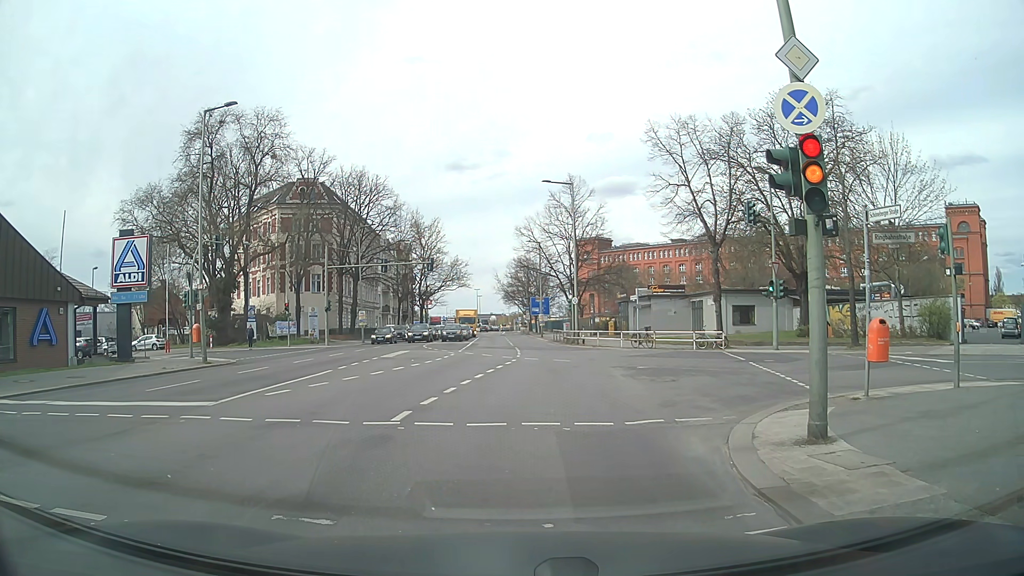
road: secondary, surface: asphalt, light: Day
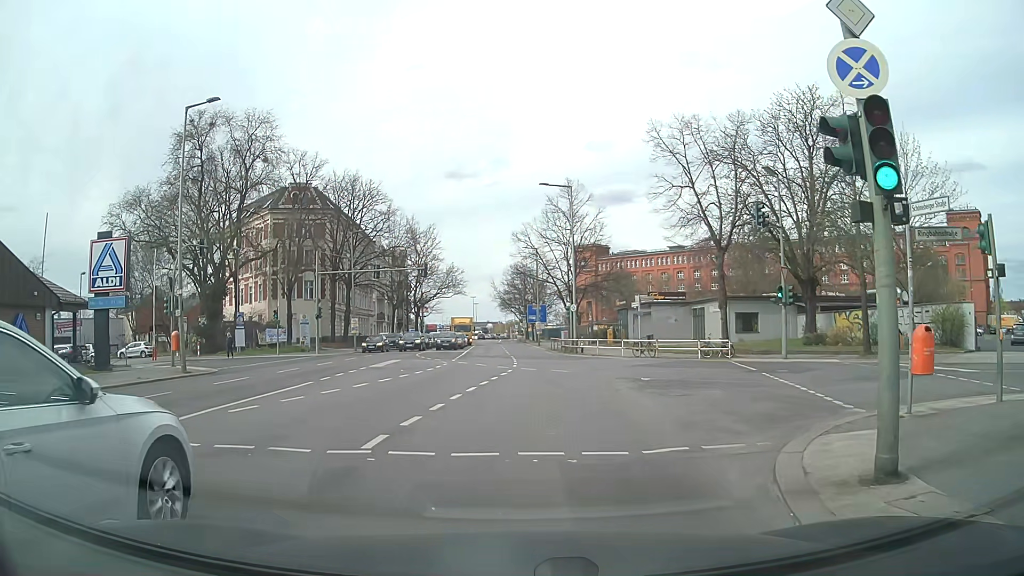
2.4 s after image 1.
(0.0, +1.8) m; -2°
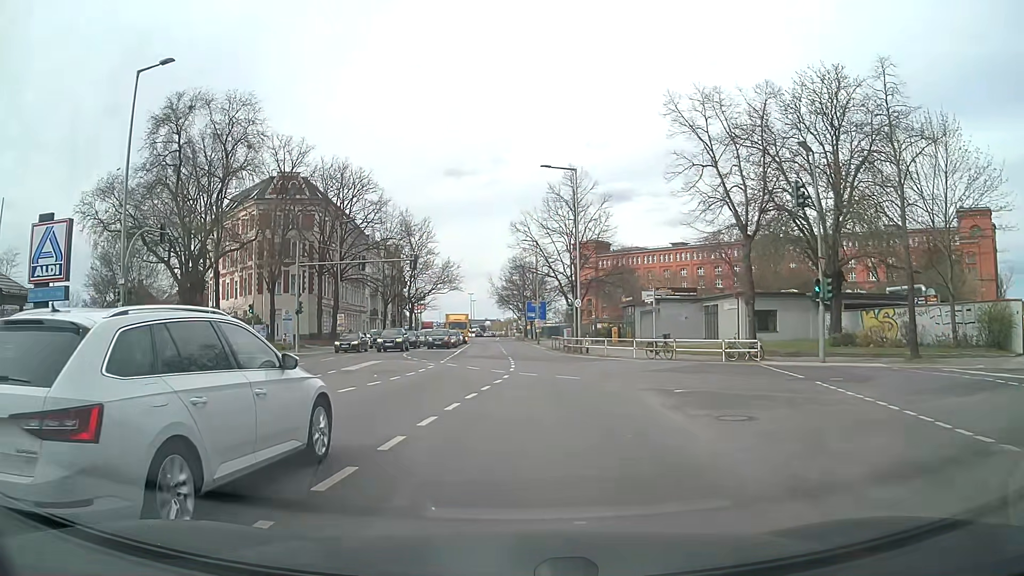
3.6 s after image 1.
(+0.1, +4.5) m; +1°
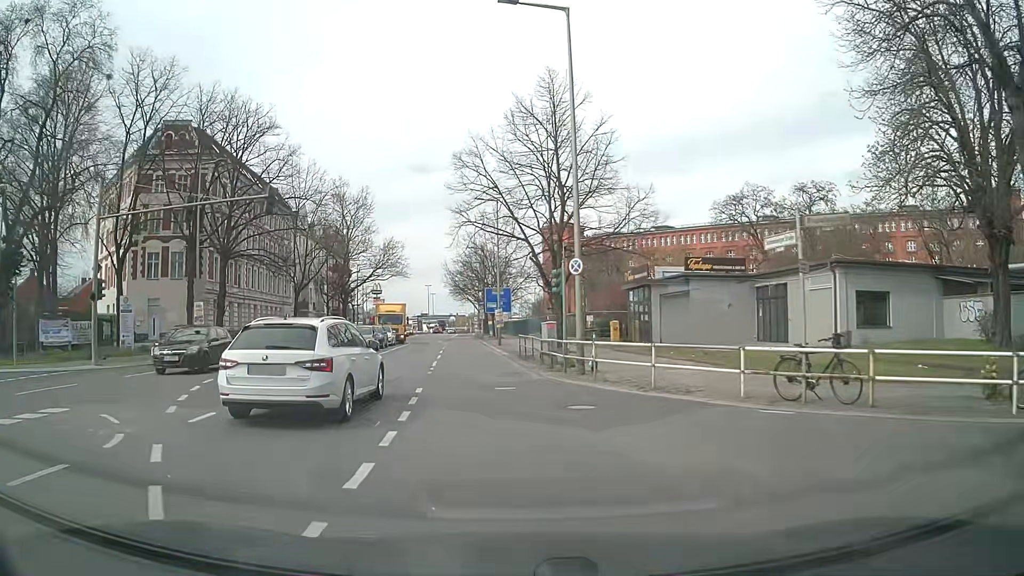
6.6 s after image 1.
(+1.0, +20.5) m; +3°
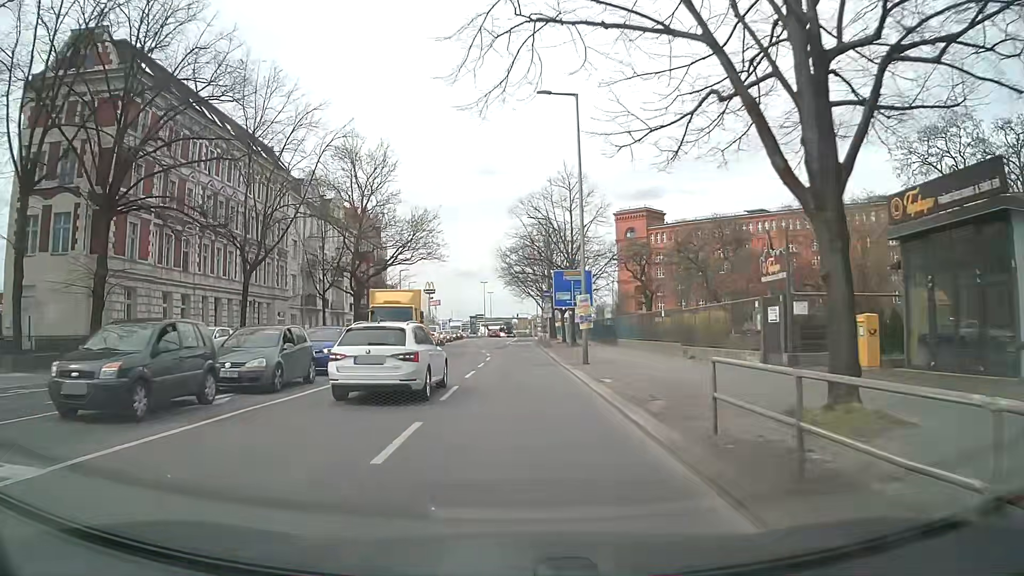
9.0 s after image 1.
(-1.3, +23.4) m; -5°
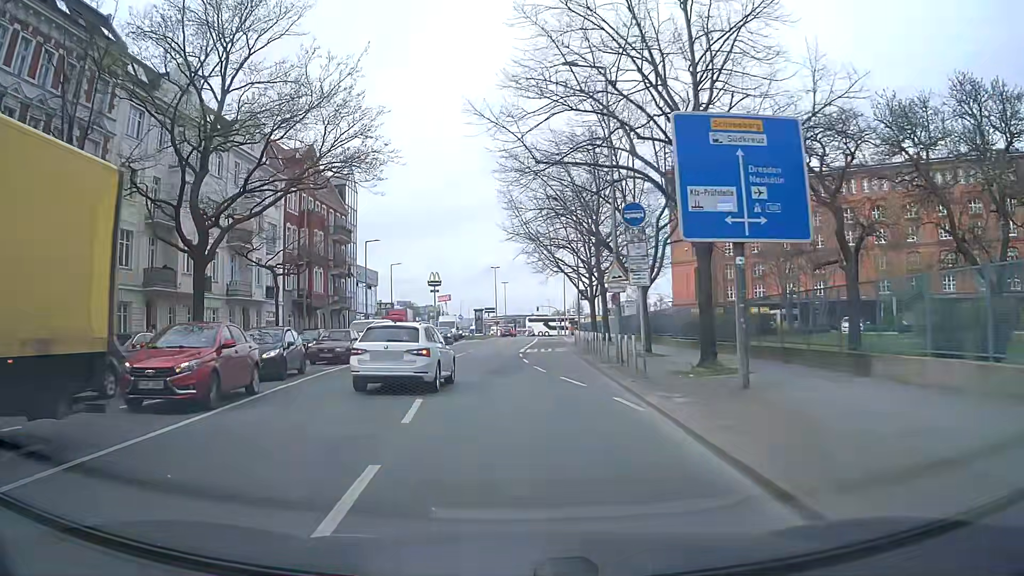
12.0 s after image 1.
(-0.1, +33.4) m; -2°
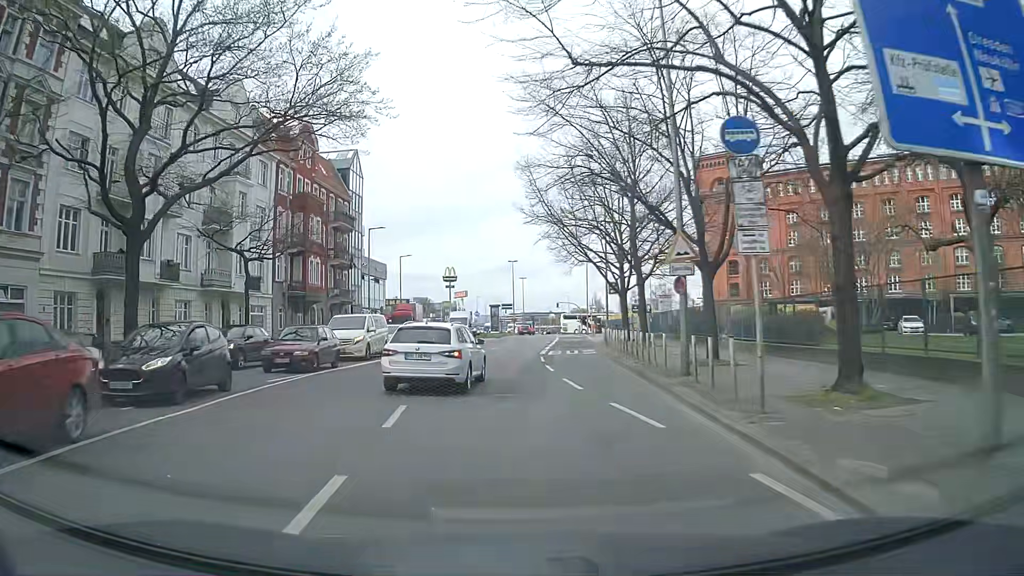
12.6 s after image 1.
(-0.1, +6.8) m; -1°
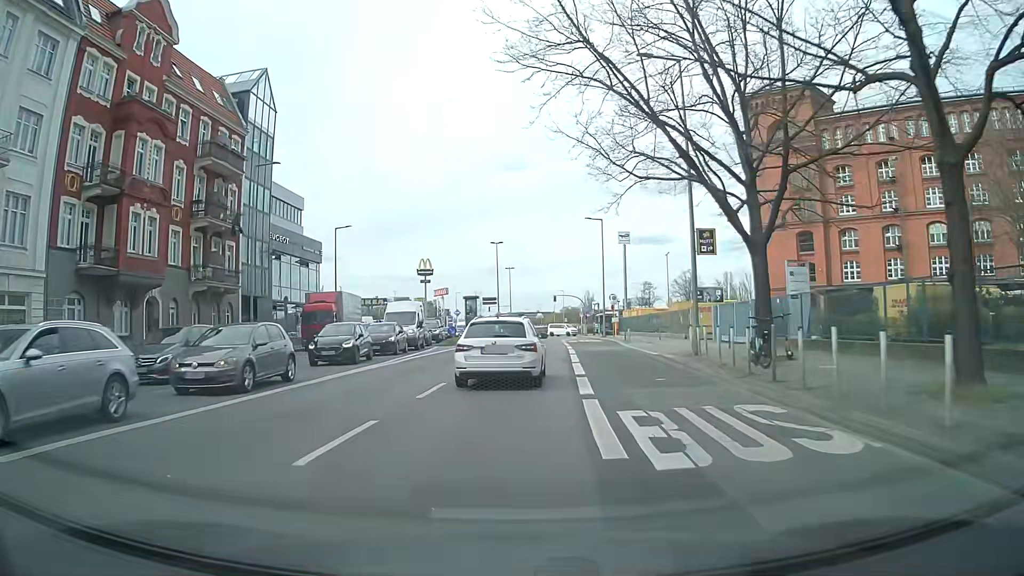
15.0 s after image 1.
(+0.1, +26.6) m; +2°
(0, +10) (0, +20) (+1, +30) (+1, +40) (+2, +50) (+3, +60) (+3, +70) (+4, +80) (+5, +90) (+7, +99) m
